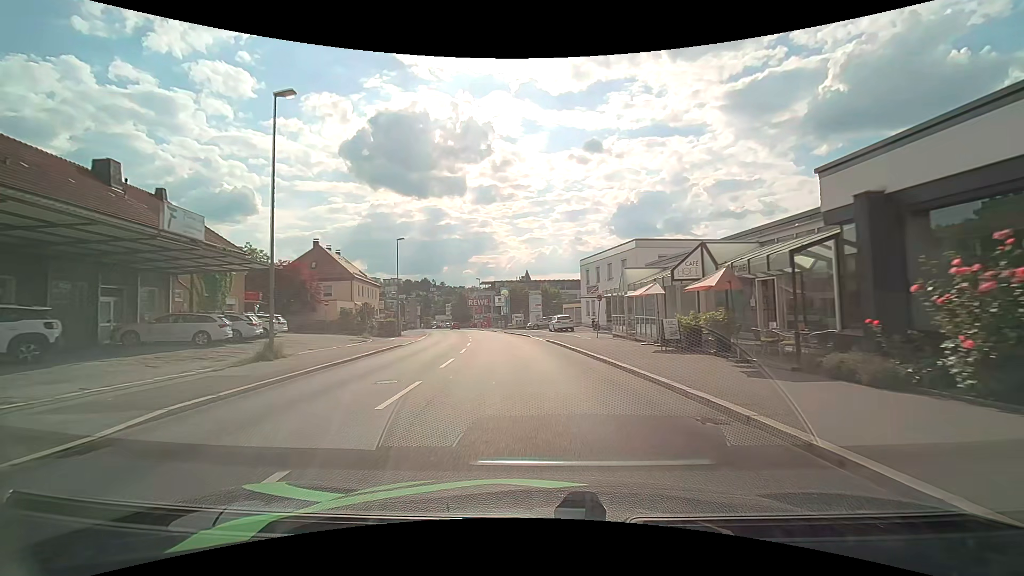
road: tertiary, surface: asphalt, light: Day
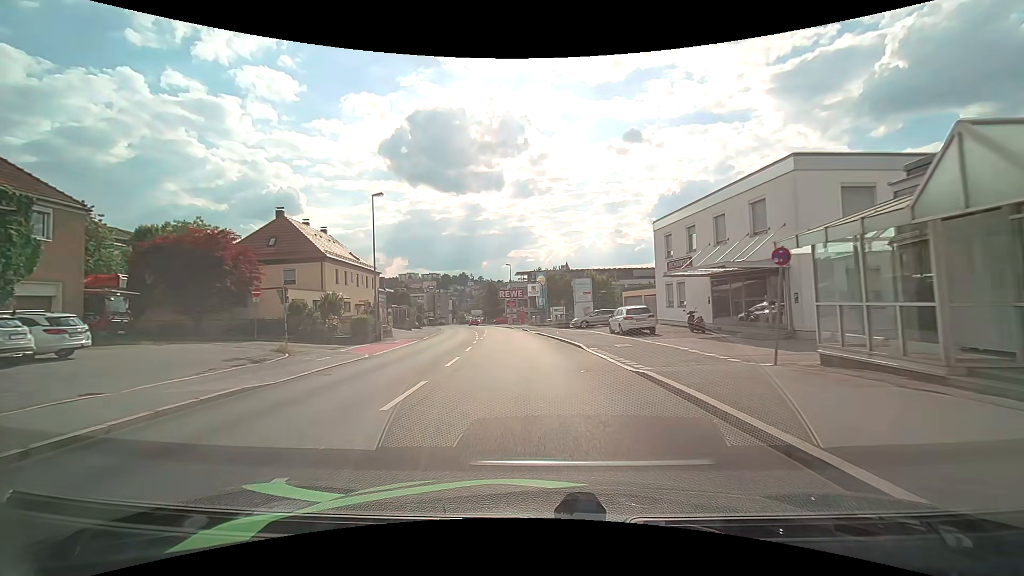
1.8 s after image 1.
(-0.6, +18.4) m; -4°
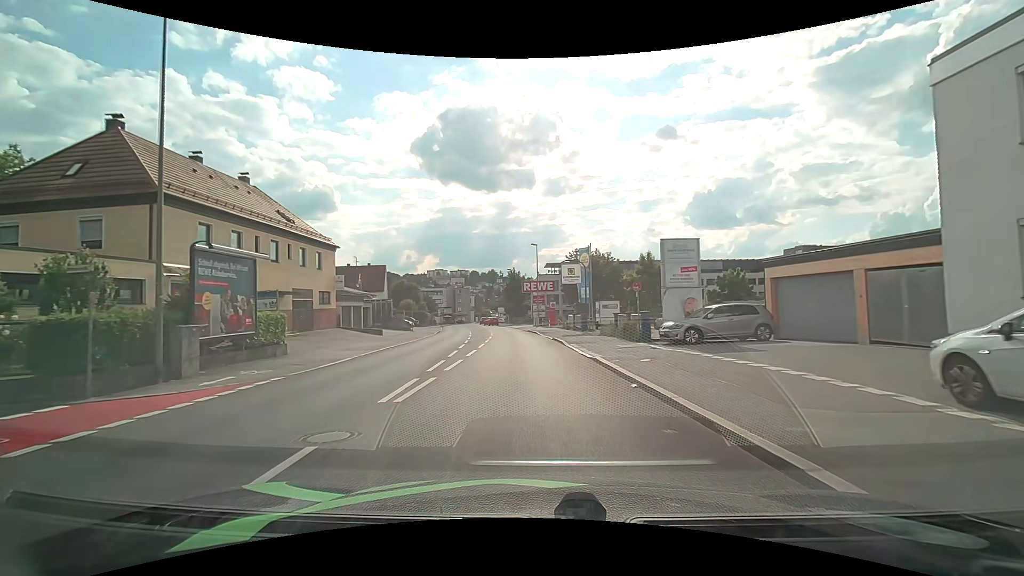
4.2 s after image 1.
(-0.9, +22.2) m; -4°
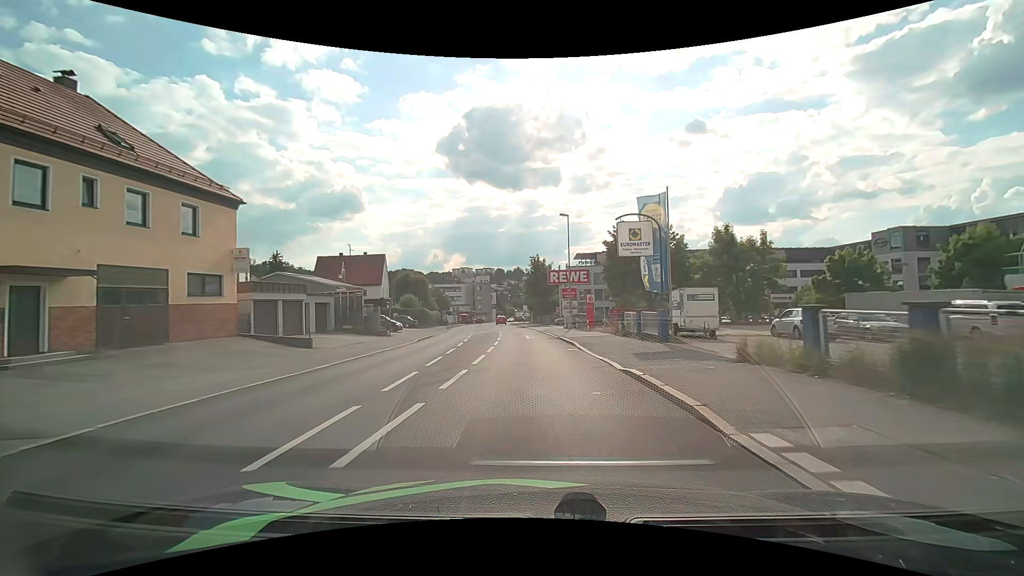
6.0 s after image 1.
(-0.5, +17.1) m; -3°
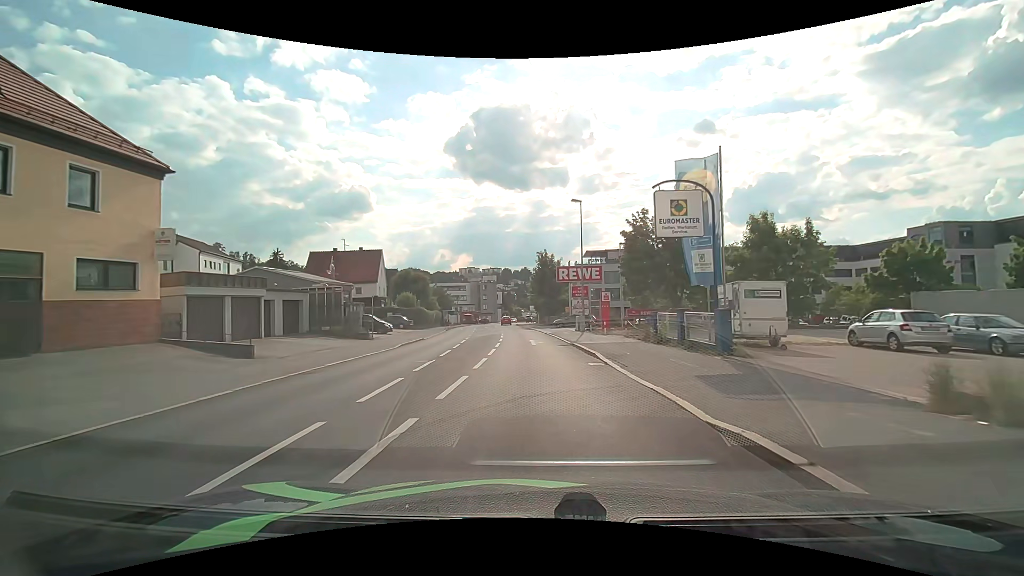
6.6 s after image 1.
(-0.1, +5.7) m; -1°
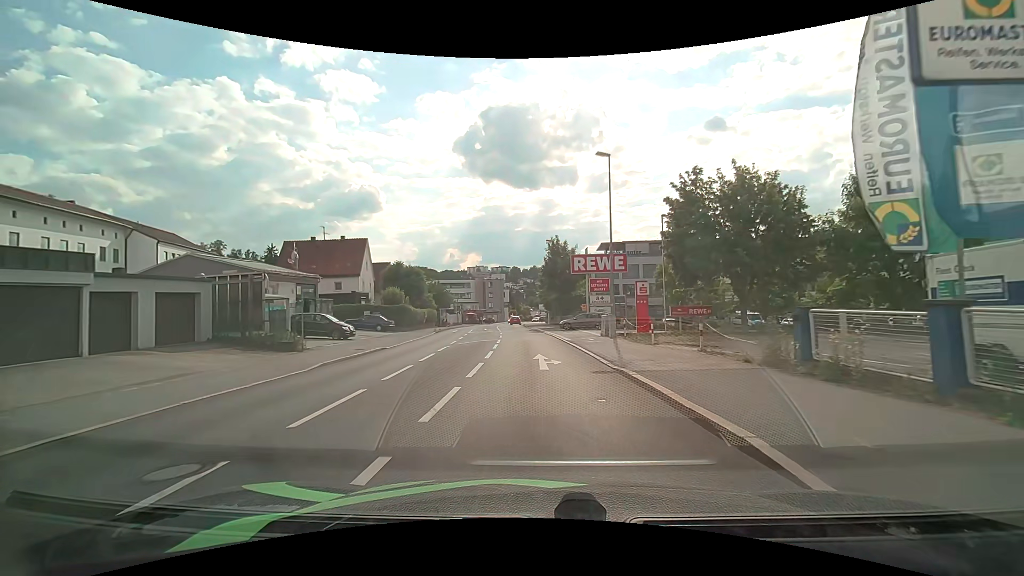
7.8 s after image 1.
(0.0, +10.9) m; -1°
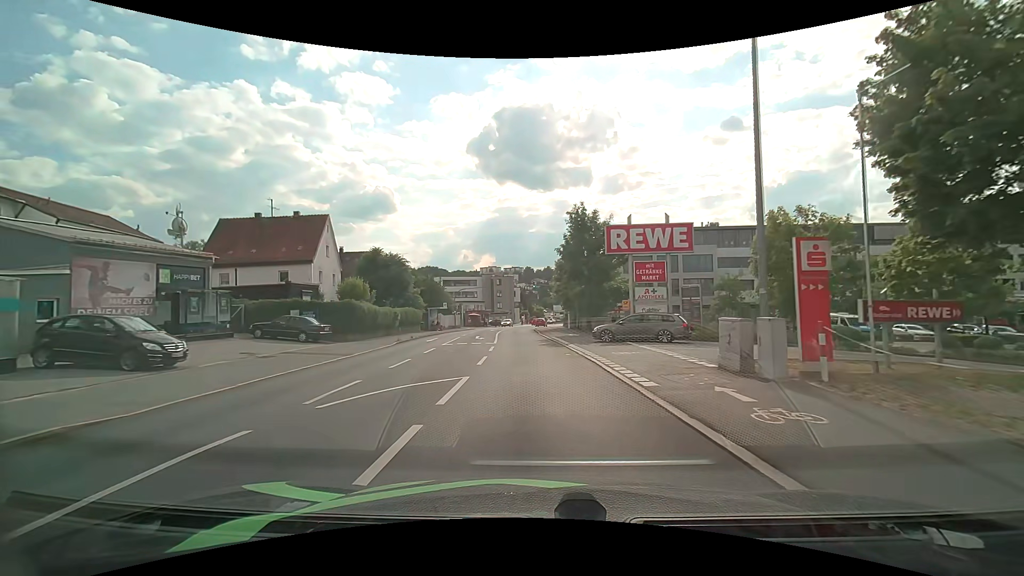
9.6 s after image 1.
(-0.2, +17.0) m; -2°
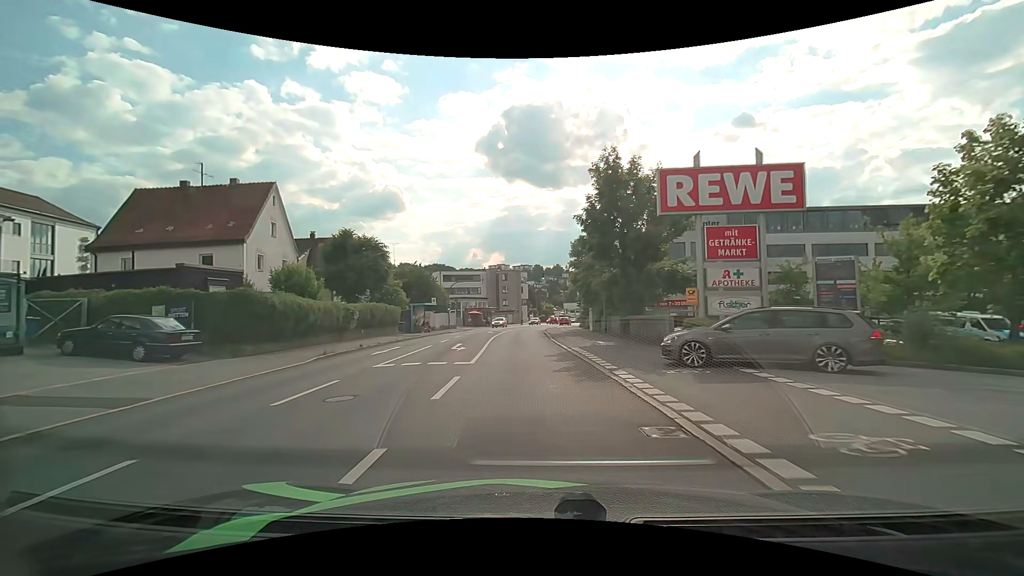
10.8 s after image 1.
(-0.1, +12.3) m; -1°
(0, +10) (0, +20) (-1, +30) (-1, +40) (-1, +50) (-1, +60) (0, +70) (+2, +80) (+3, +90) (+5, +99) m
